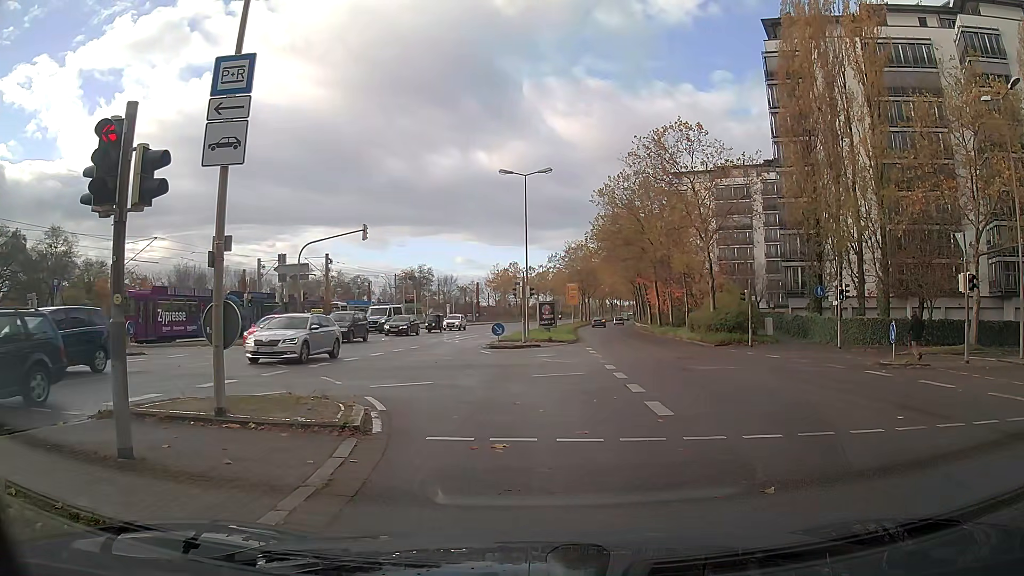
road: secondary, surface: asphalt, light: Day
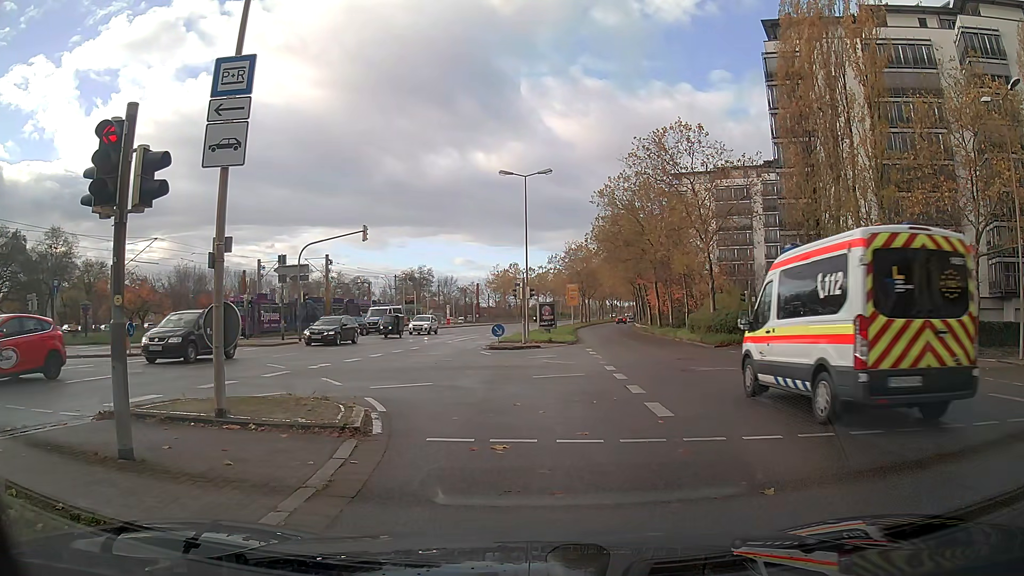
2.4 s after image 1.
(0.0, +0.1) m; 0°
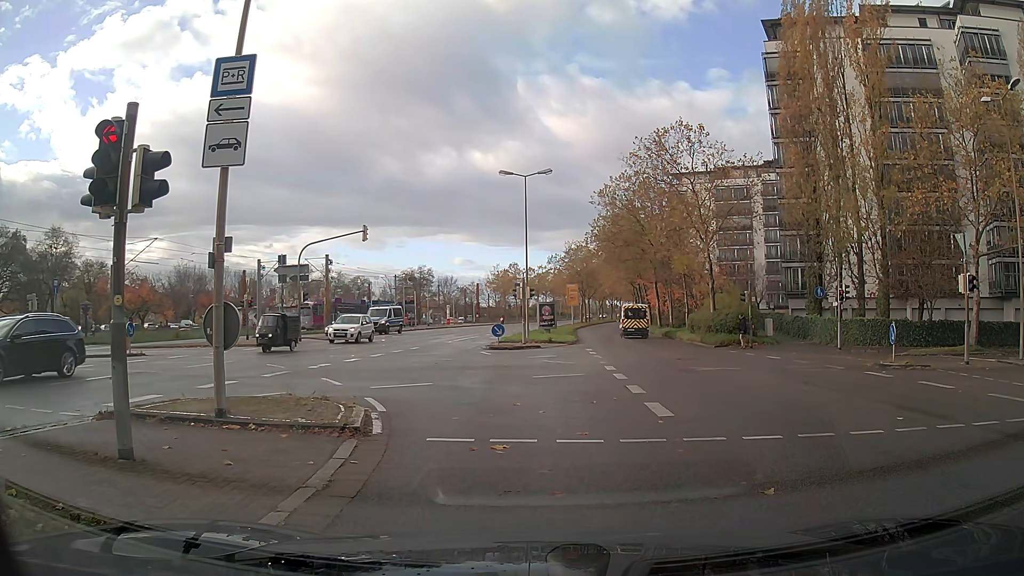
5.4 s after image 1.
(0.0, 0.0) m; 0°
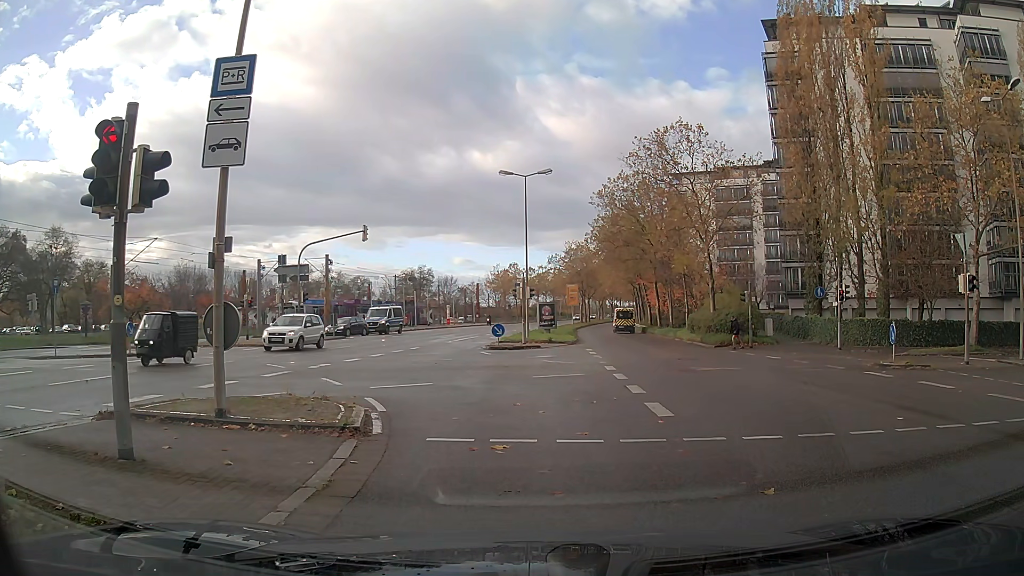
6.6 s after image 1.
(0.0, 0.0) m; 0°
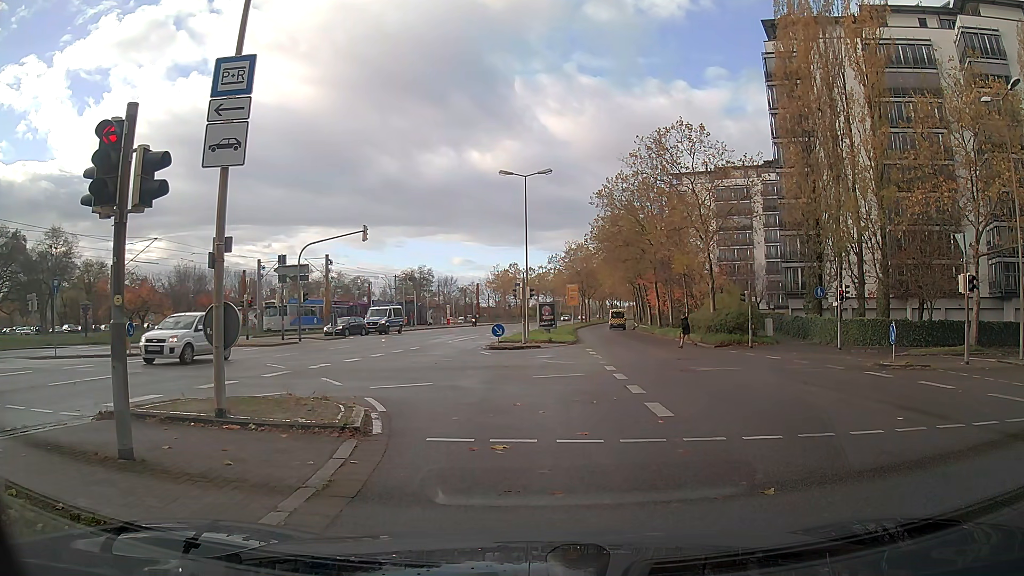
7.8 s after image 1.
(0.0, 0.0) m; 0°
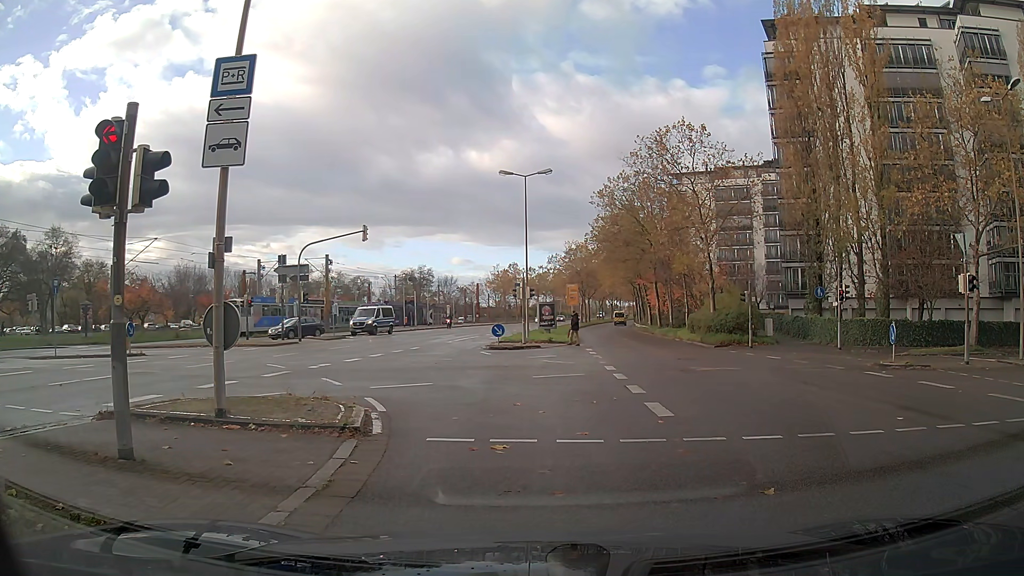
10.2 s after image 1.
(0.0, 0.0) m; 0°
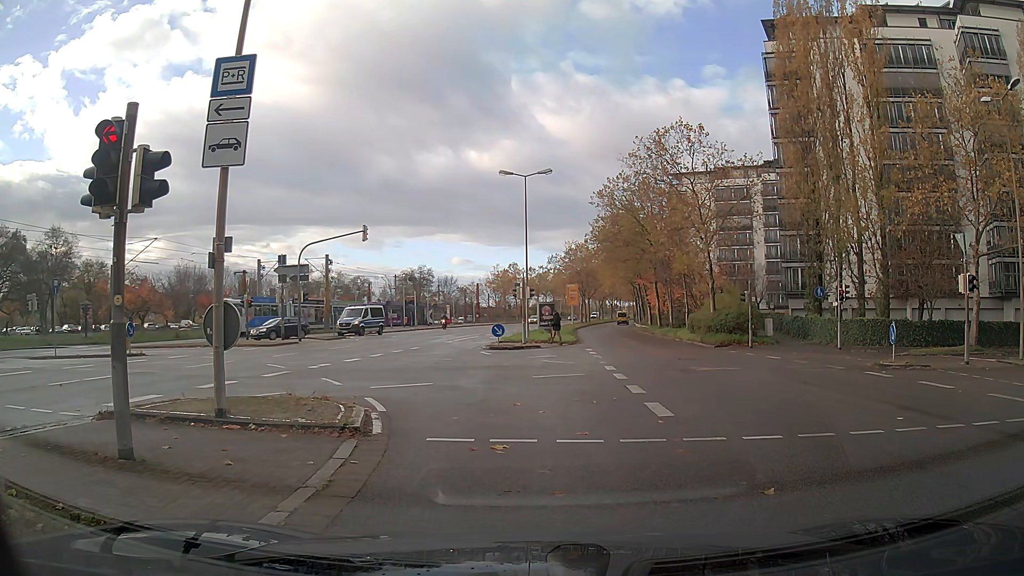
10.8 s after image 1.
(0.0, 0.0) m; 0°
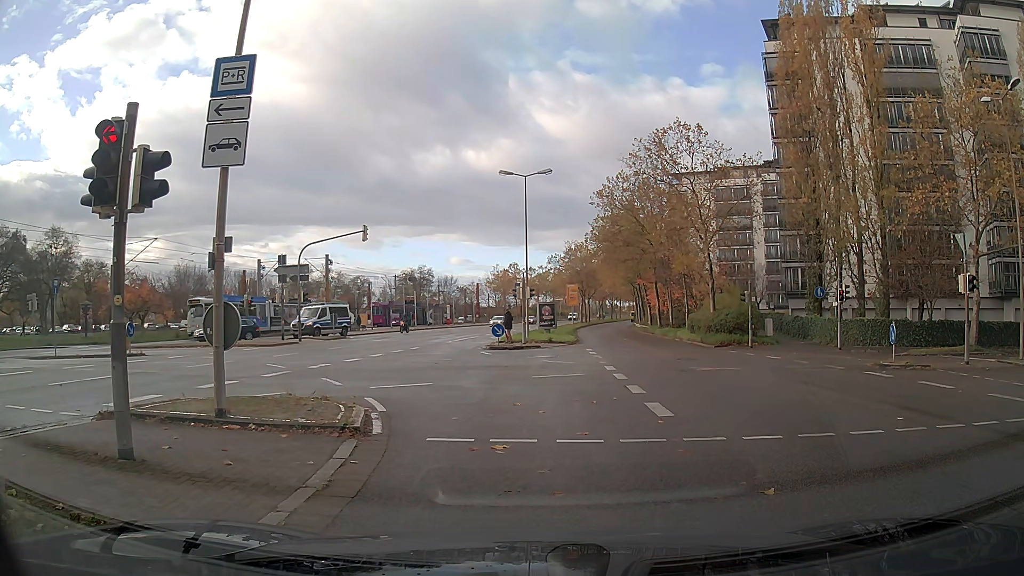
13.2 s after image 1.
(0.0, 0.0) m; 0°
(-1, +10) (-5, +19) (-13, +24) (-23, +26) (-33, +26) (-43, +26) (-53, +26) (-63, +26) (-73, +26) (-83, +26) m
